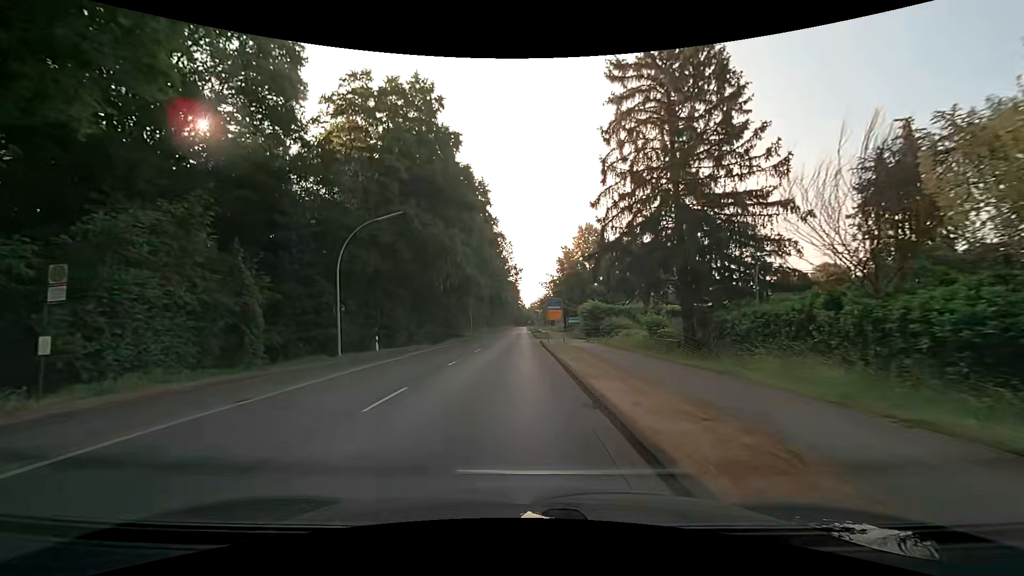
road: secondary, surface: asphalt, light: Day
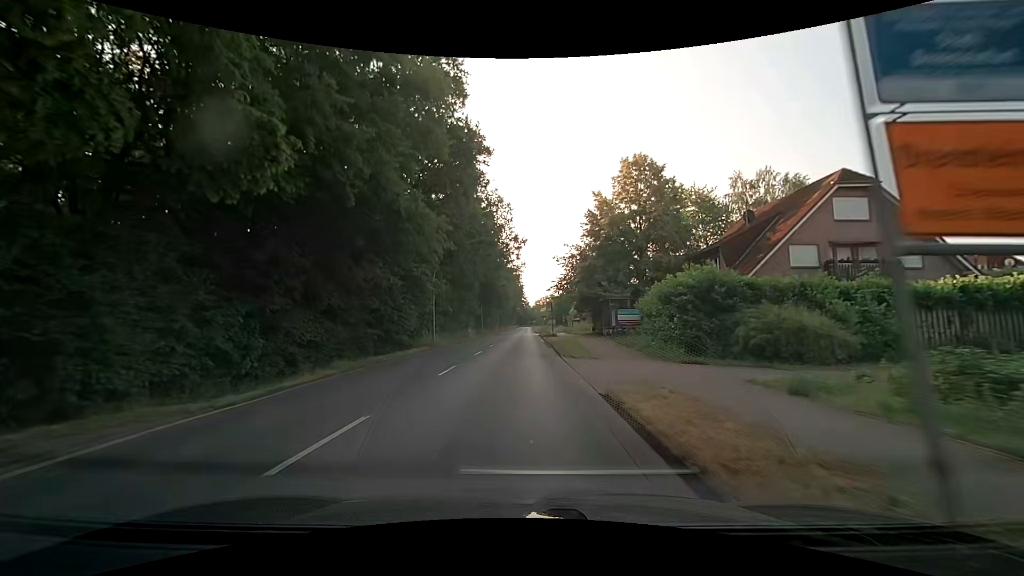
(-0.1, +30.7) m; +1°
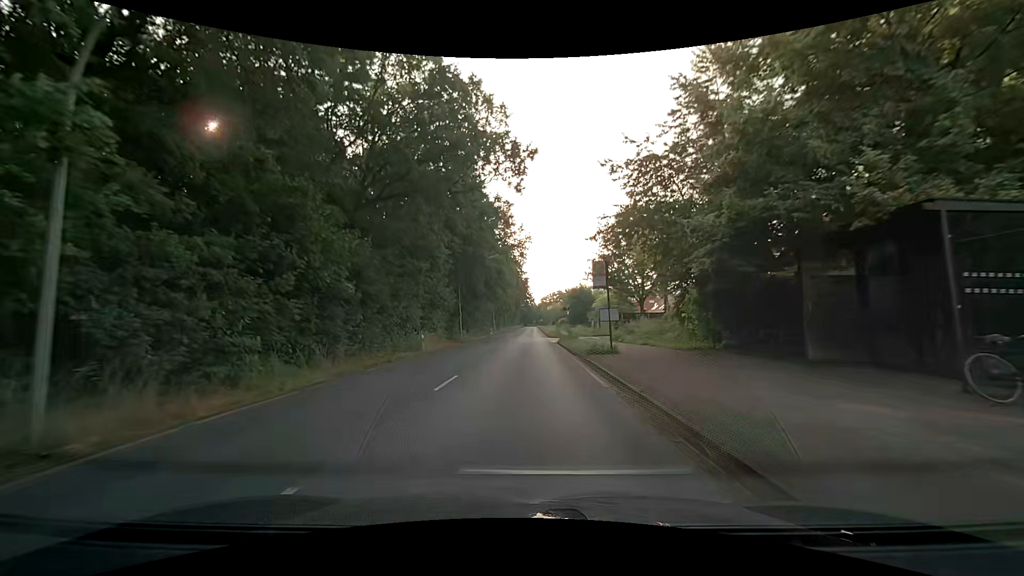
(-0.7, +30.6) m; -2°
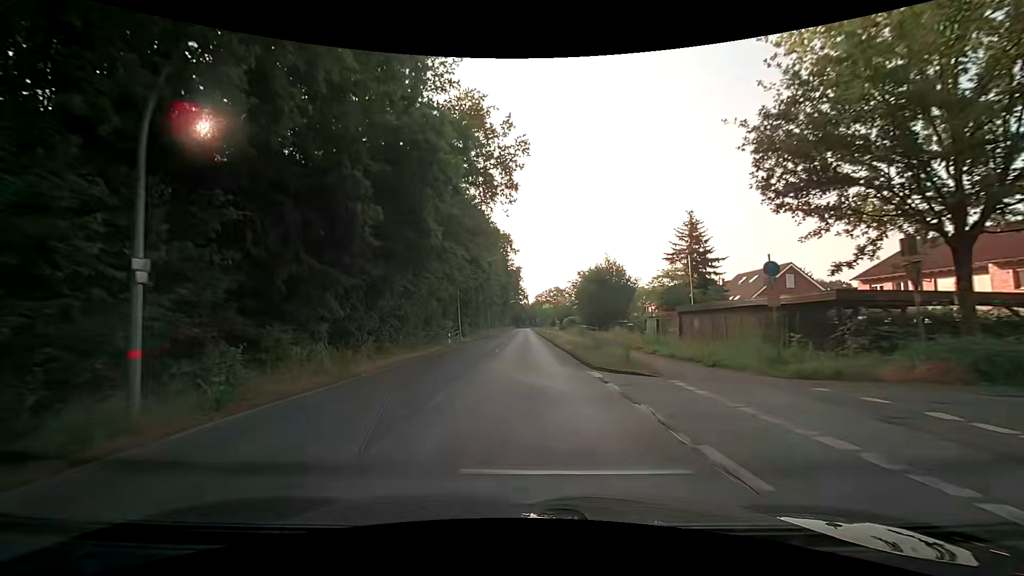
(+0.4, +38.3) m; +1°
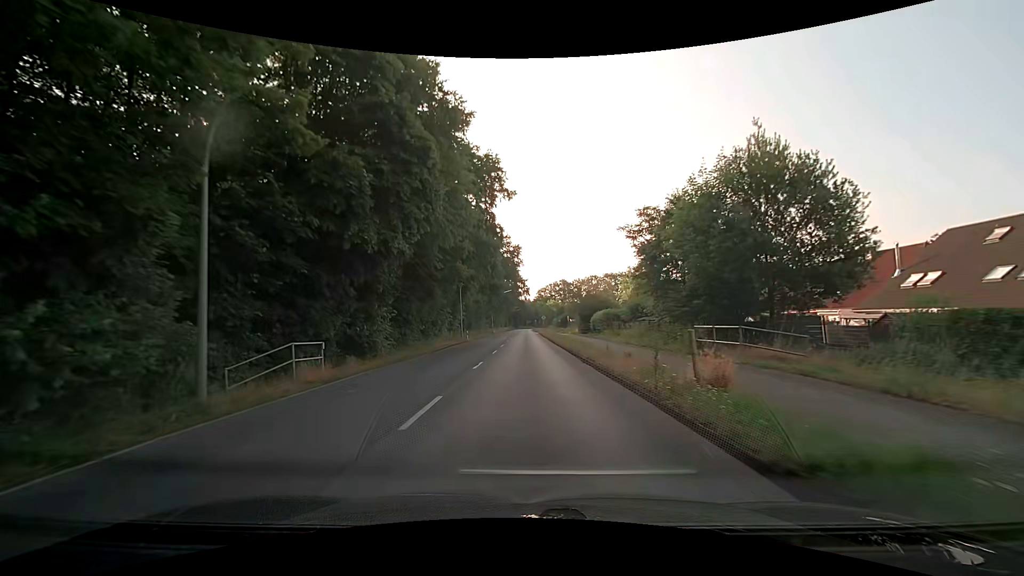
(+0.1, +38.3) m; 0°
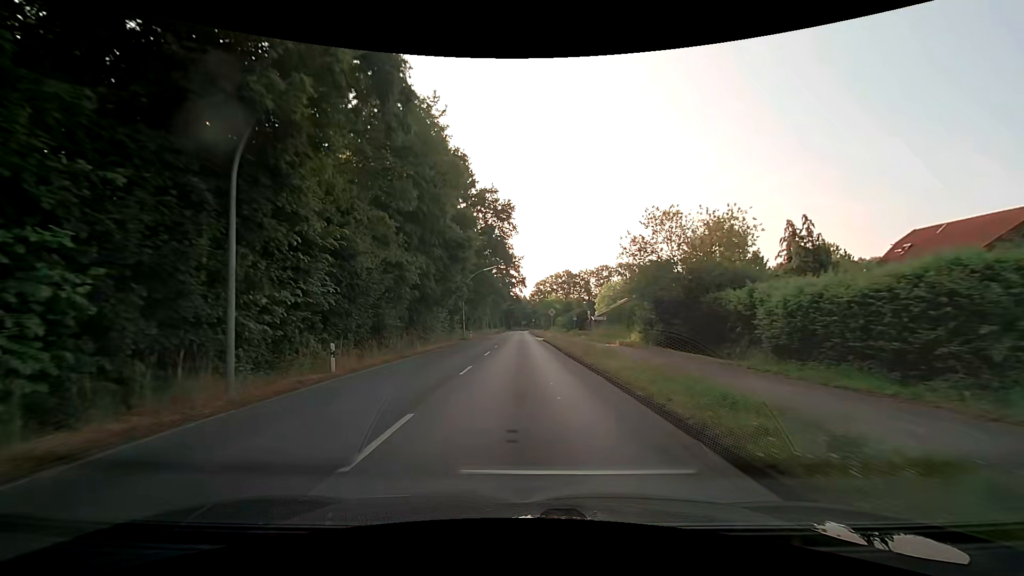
(0.0, +38.2) m; 0°
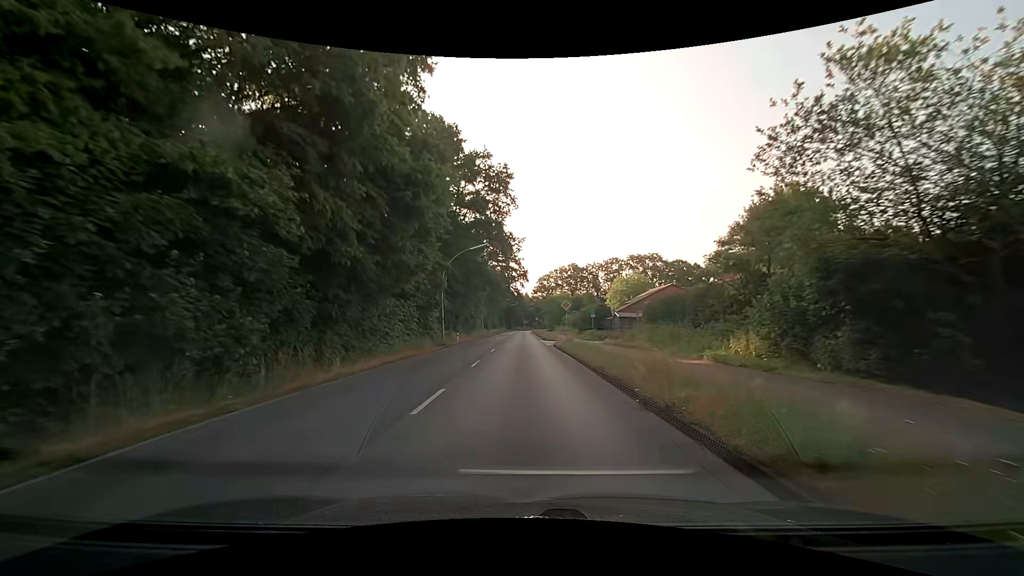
(0.0, +15.2) m; 0°
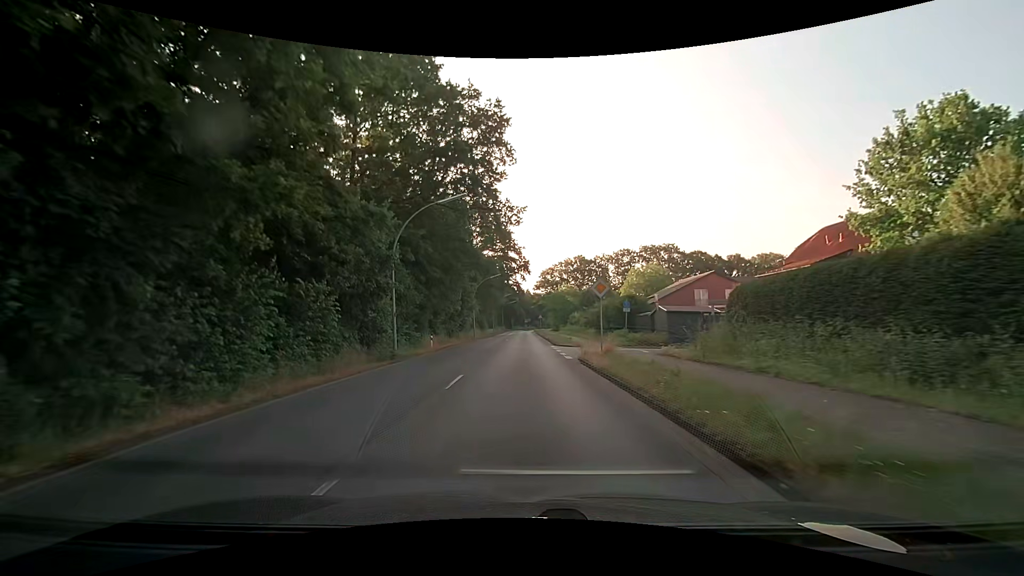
(+0.1, +15.2) m; 0°
(0, +10) (0, +20) (0, +30) (0, +40) (0, +50) (0, +60) (0, +70) (0, +80) (0, +90) (0, +100) m
